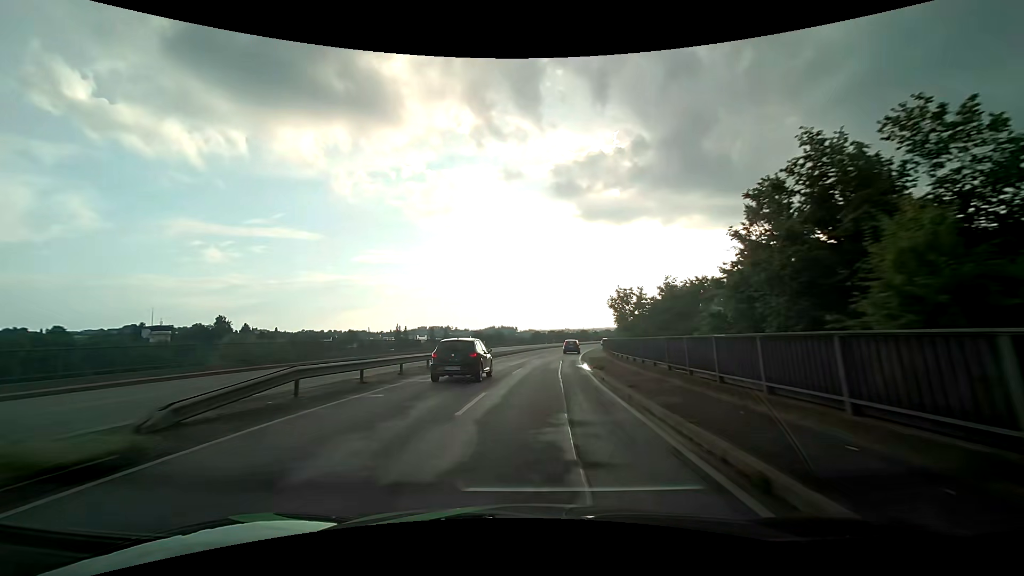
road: primary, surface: asphalt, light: Day
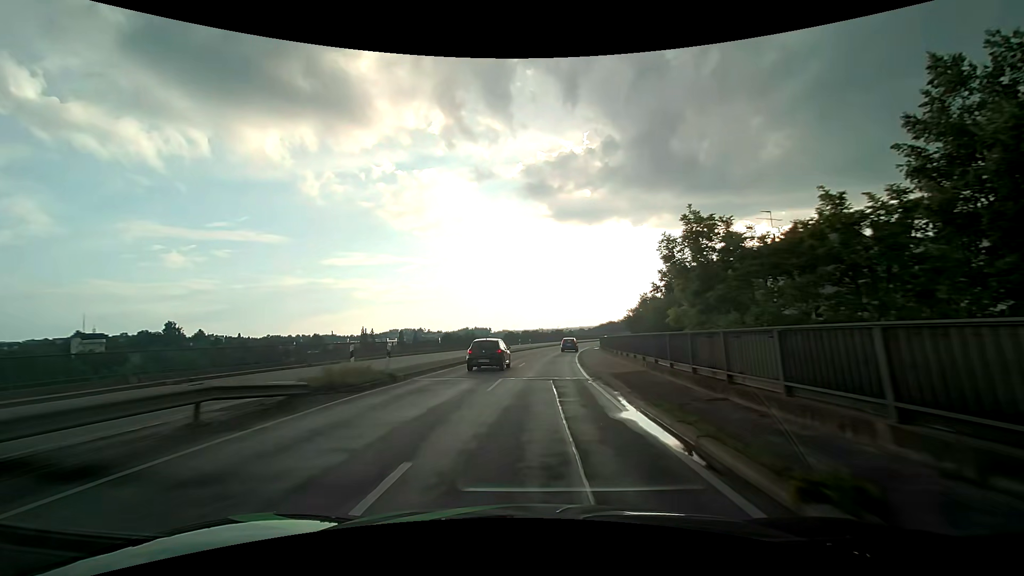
(+0.5, +19.3) m; +3°
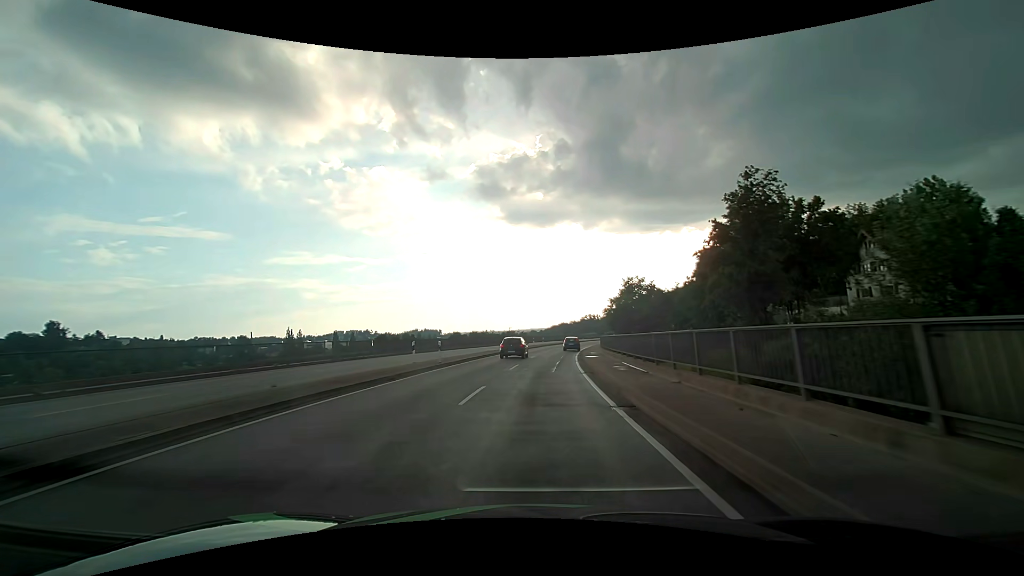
(+1.7, +39.5) m; +5°
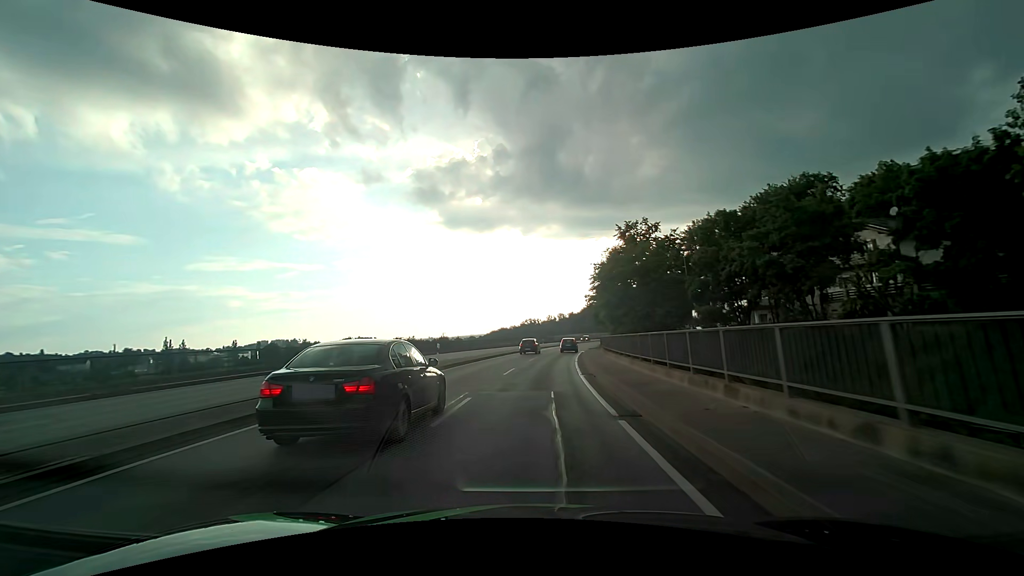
(+3.1, +49.9) m; +7°
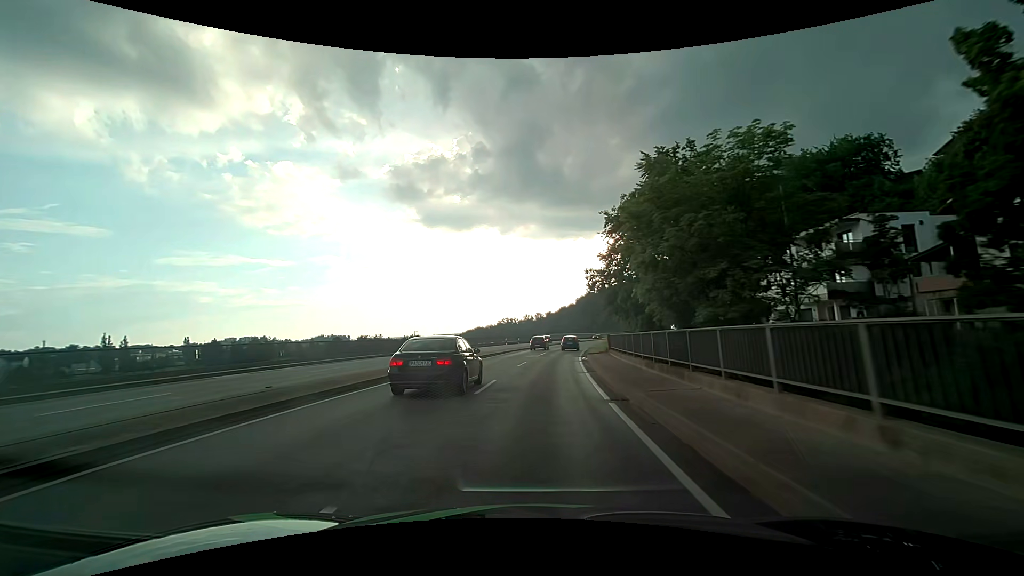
(+0.5, +20.0) m; +3°
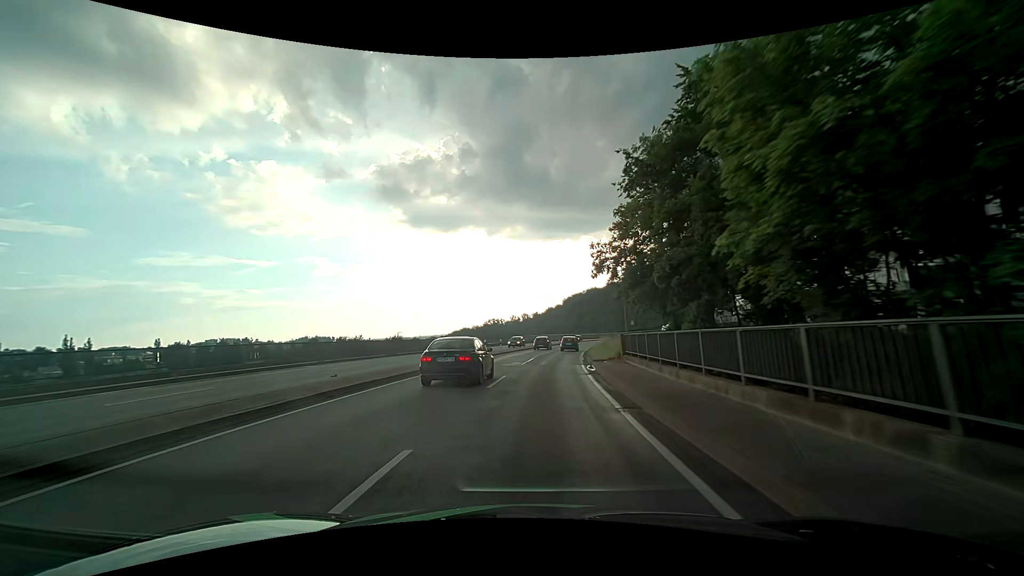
(+0.1, +10.0) m; +1°
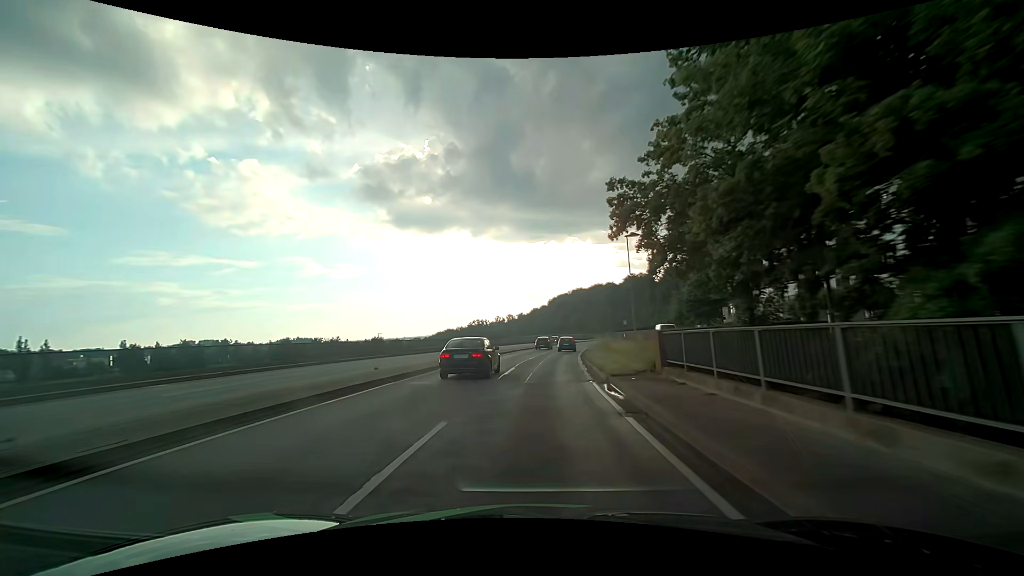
(+0.2, +10.0) m; +2°
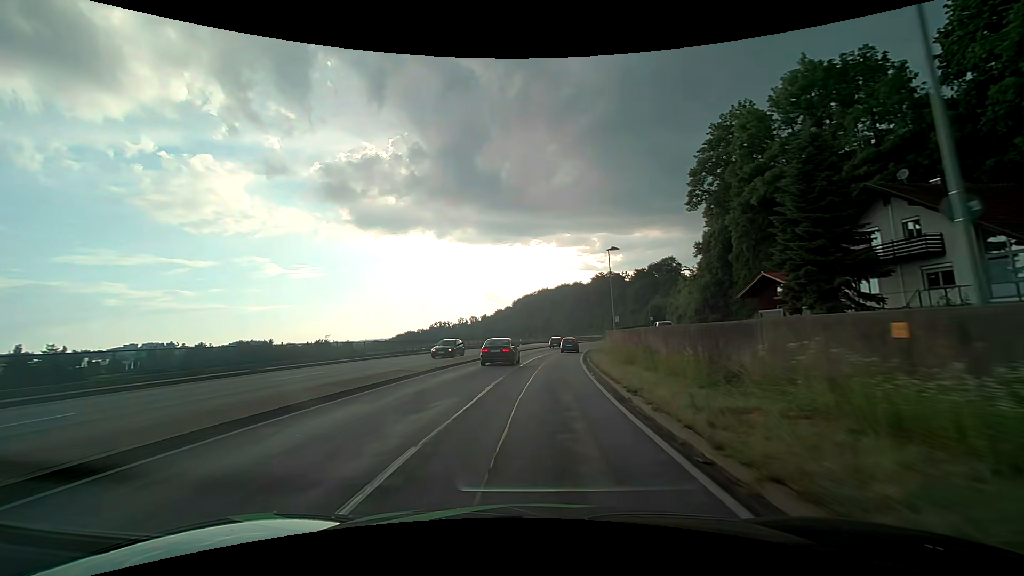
(+1.1, +29.7) m; +4°
(0, +10) (+1, +20) (+1, +30) (+2, +40) (+3, +50) (+5, +60) (+7, +70) (+9, +79) (+11, +89) (+13, +99) m
